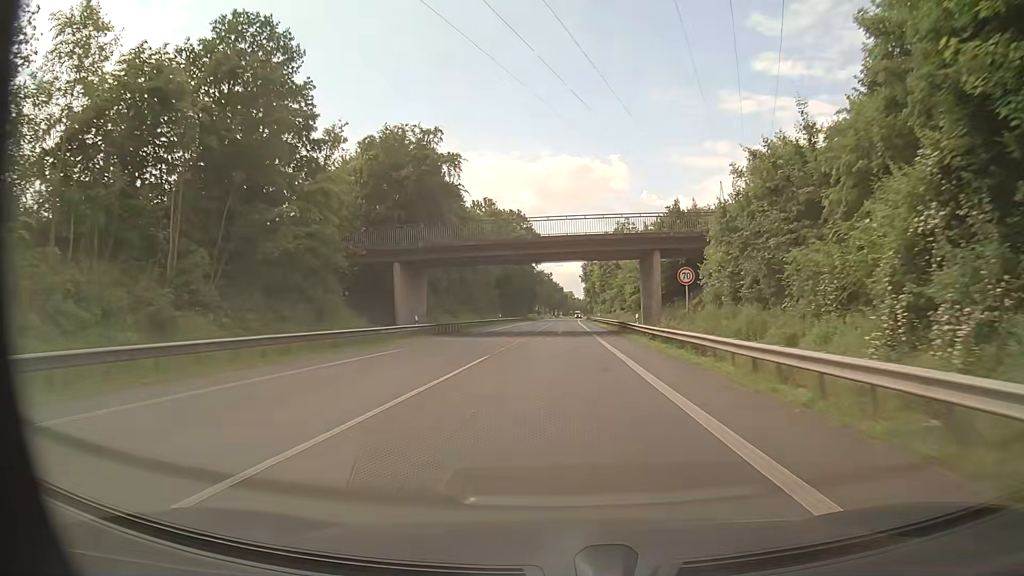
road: primary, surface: asphalt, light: Day
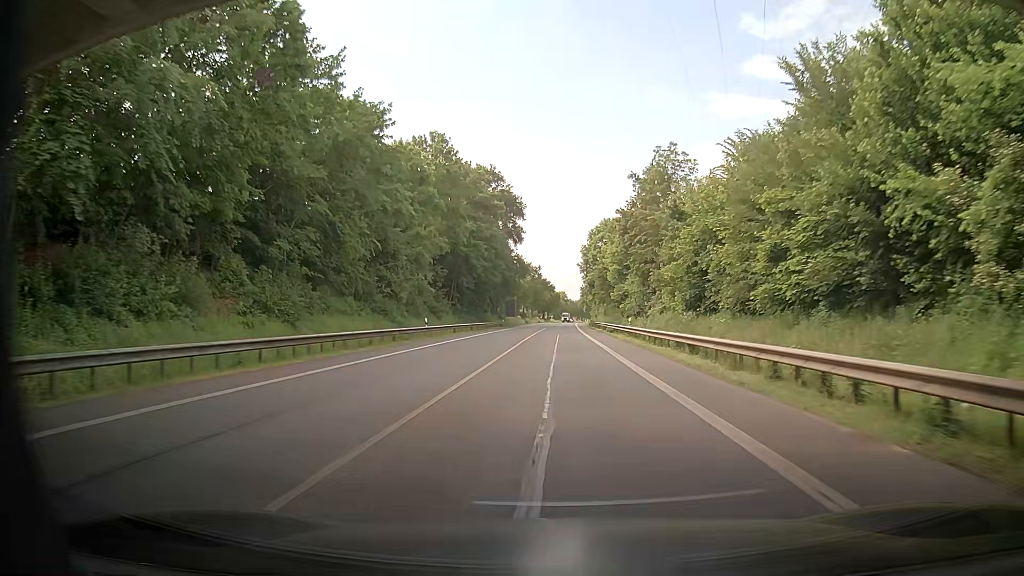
(+0.2, +45.1) m; +1°
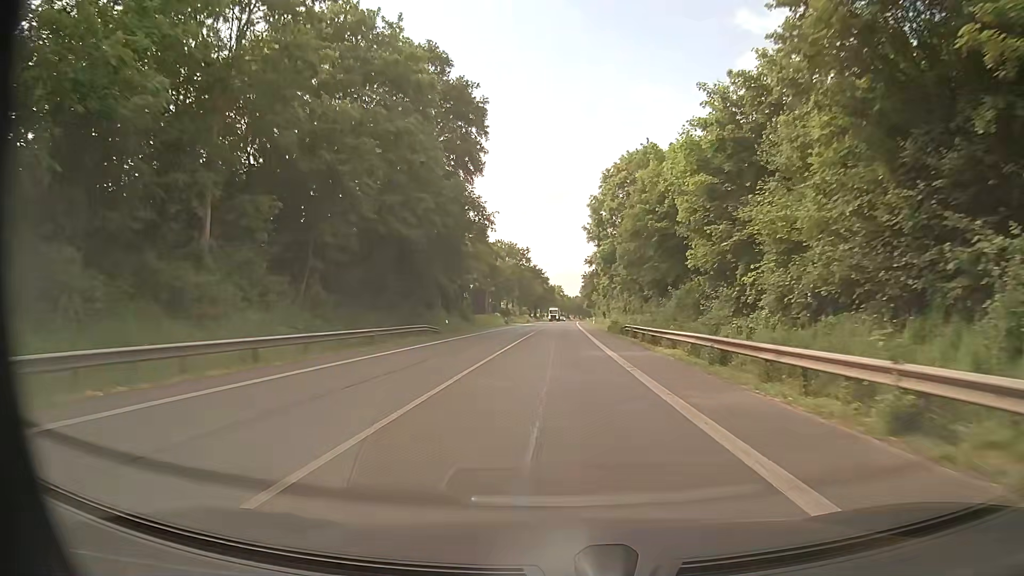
(+0.1, +45.1) m; 0°
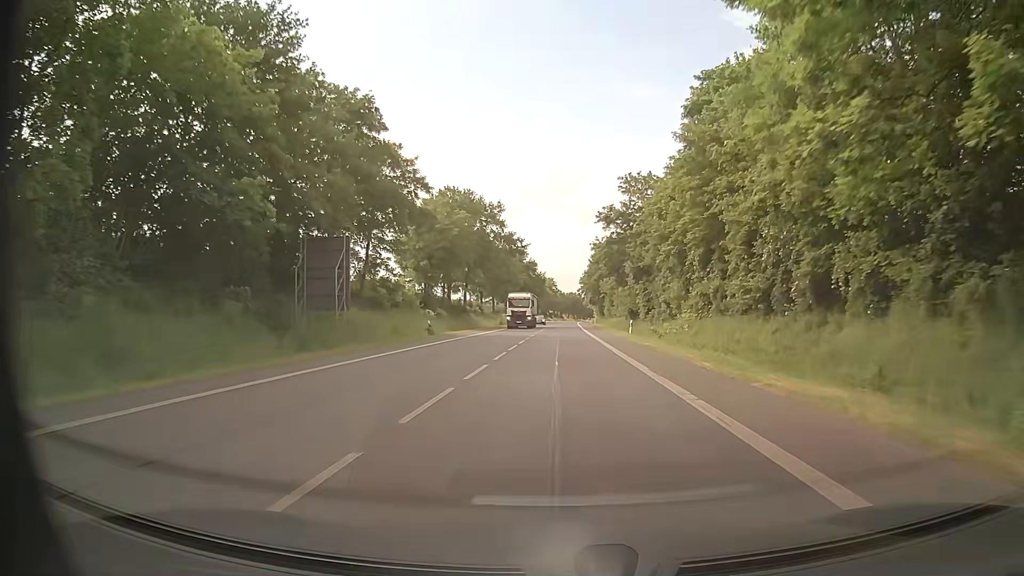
(0.0, +56.4) m; 0°
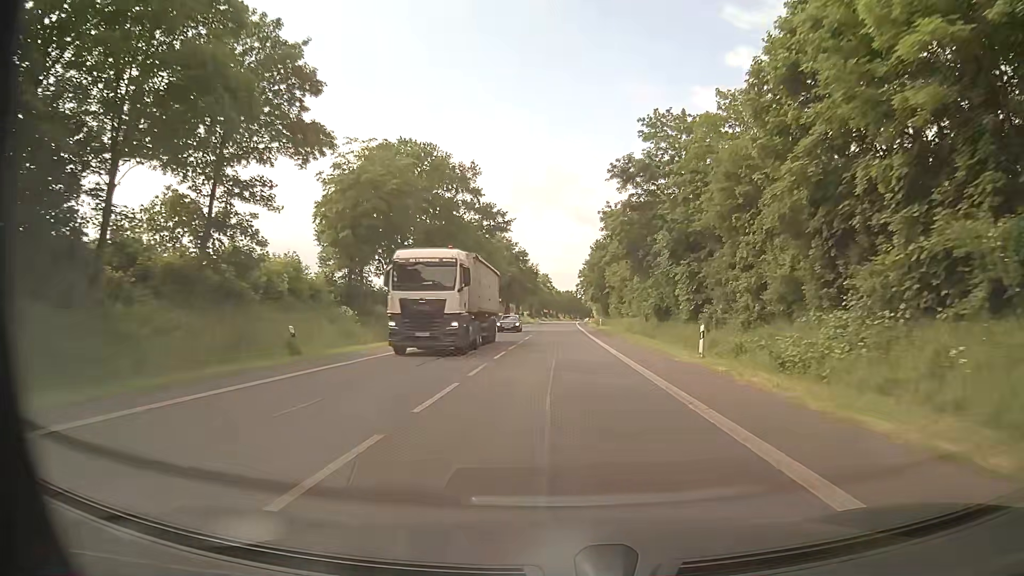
(0.0, +22.6) m; 0°
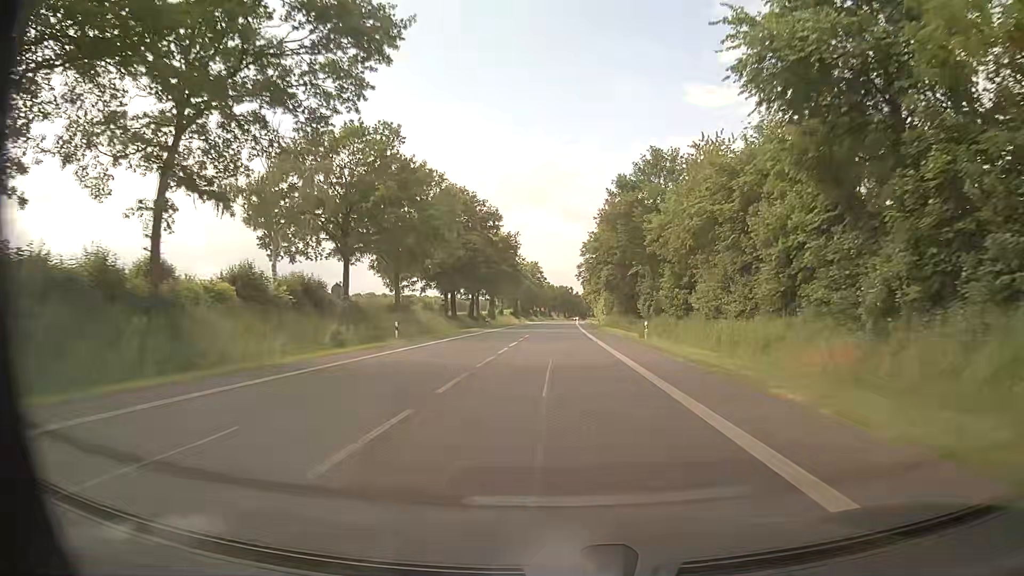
(+0.4, +45.3) m; +1°
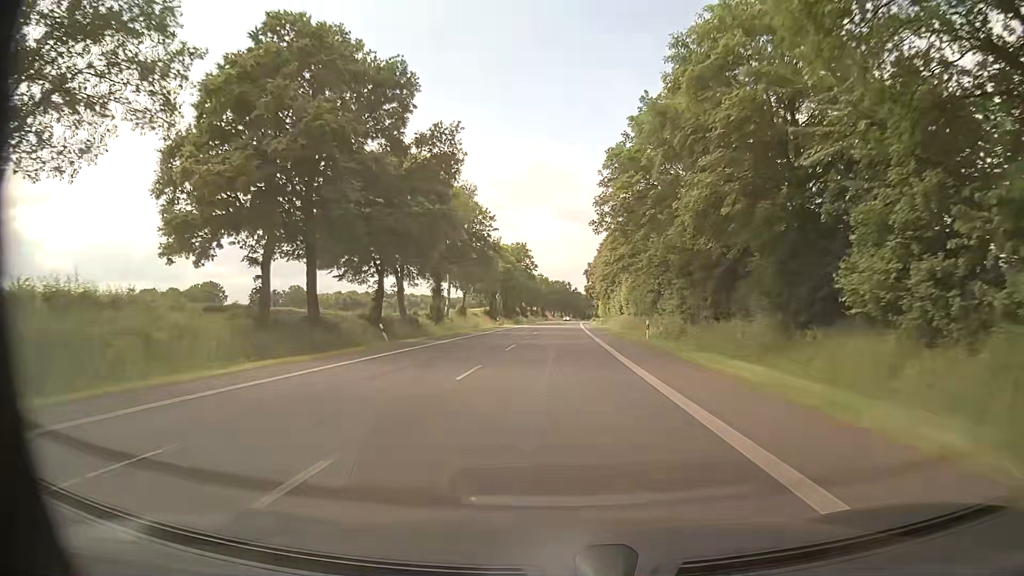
(+0.1, +45.3) m; 0°
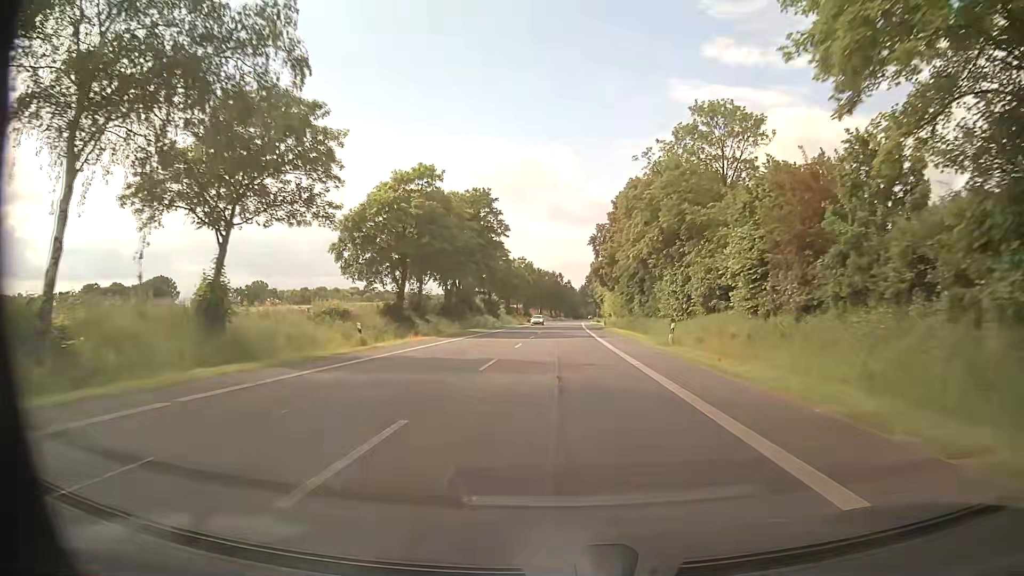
(+0.2, +56.6) m; +1°
(0, +10) (0, +20) (0, +30) (0, +40) (0, +50) (+1, +60) (+1, +70) (+1, +80) (+1, +90) (+2, +100) m
